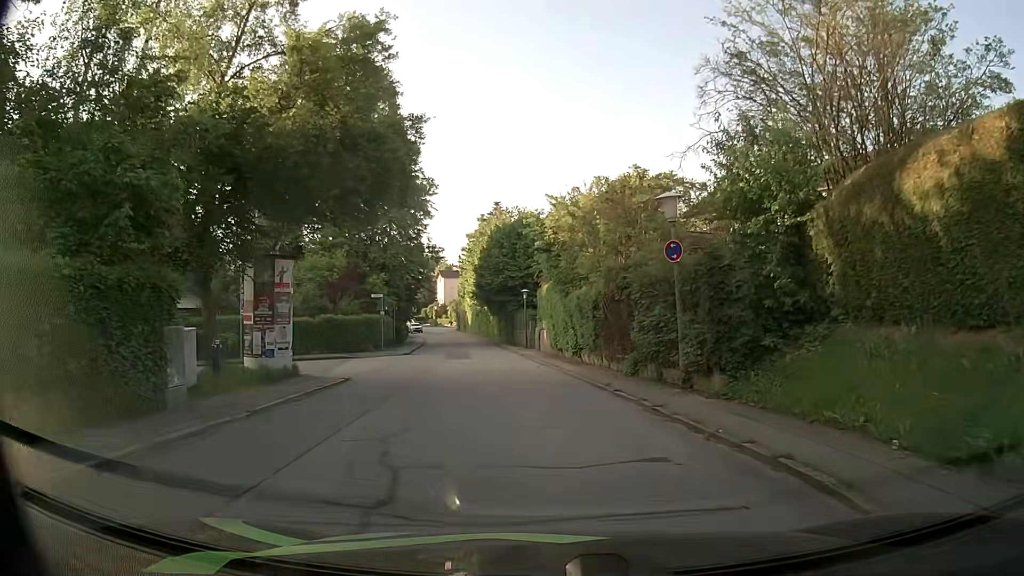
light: Day
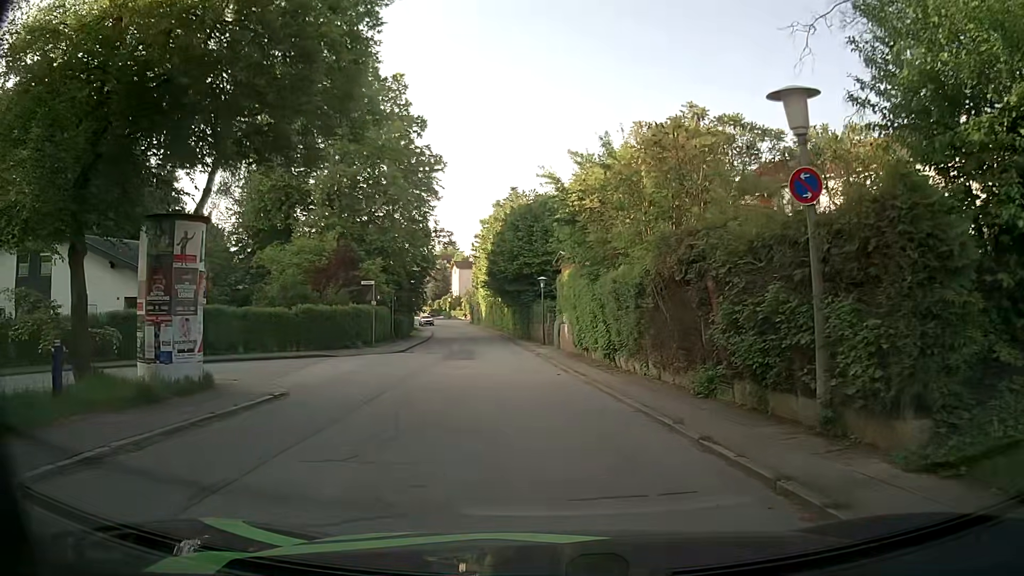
(0.0, +6.0) m; -3°
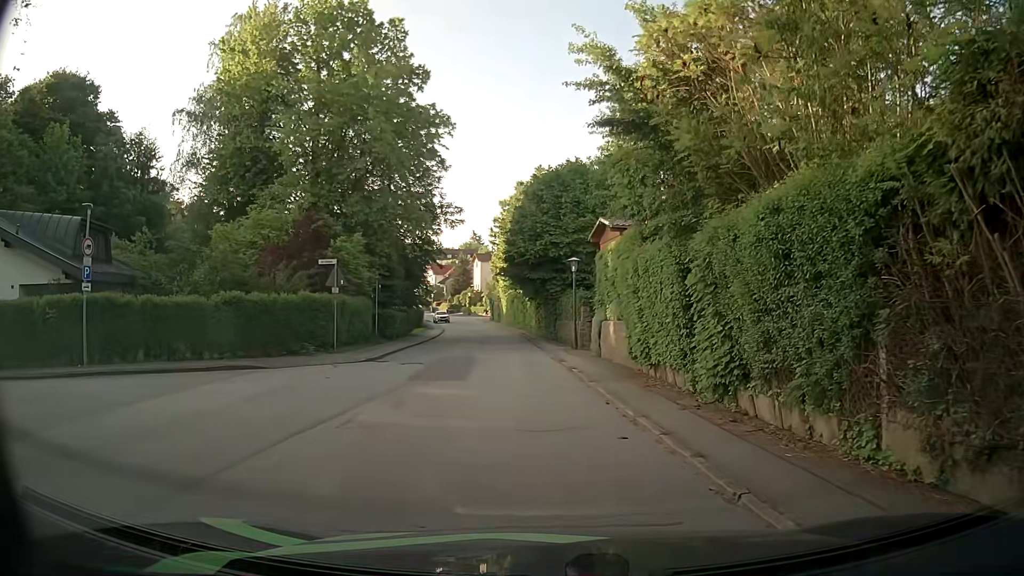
(+0.1, +10.0) m; -1°
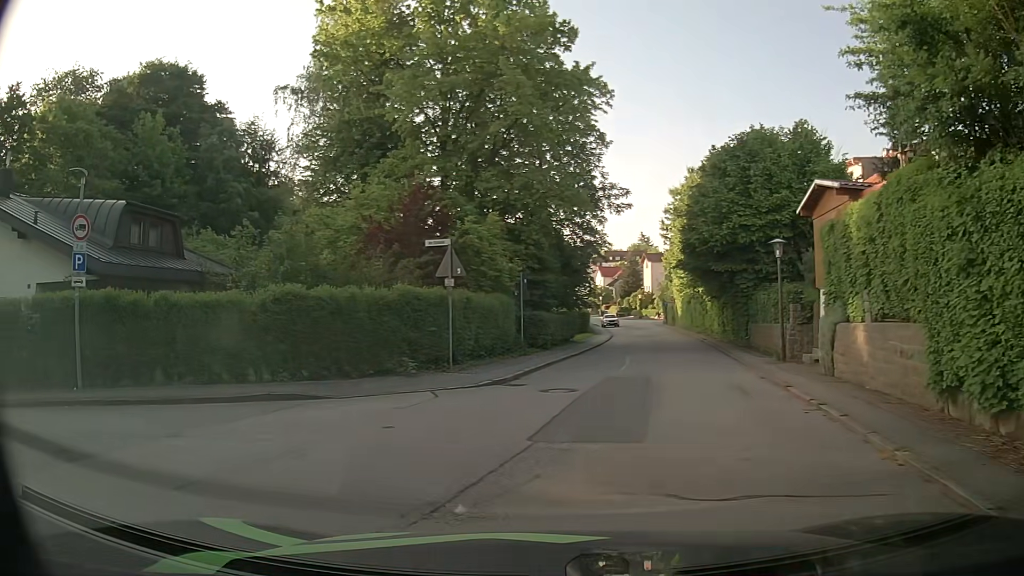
(-0.4, +7.2) m; -17°
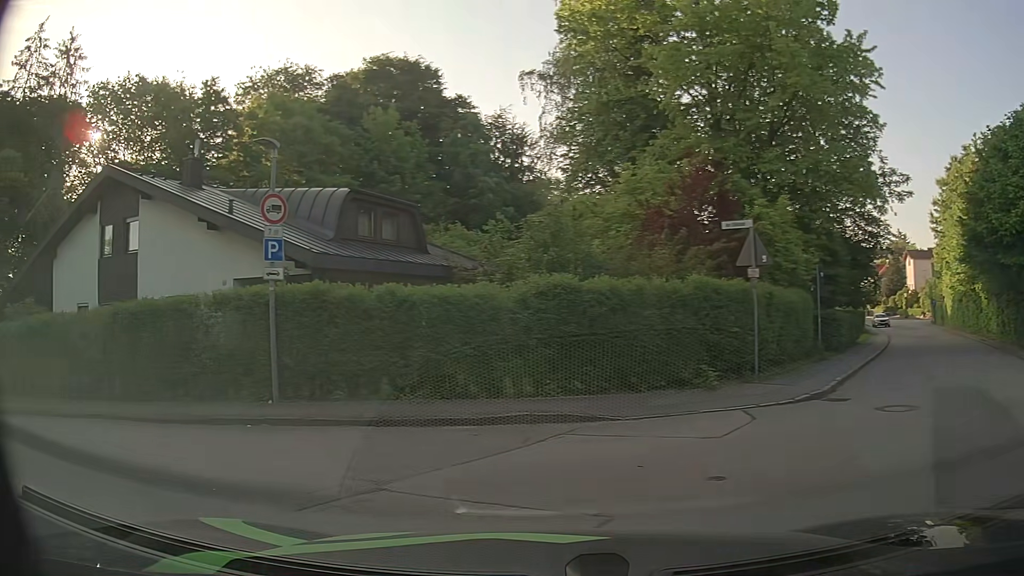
(-0.4, +3.1) m; -19°
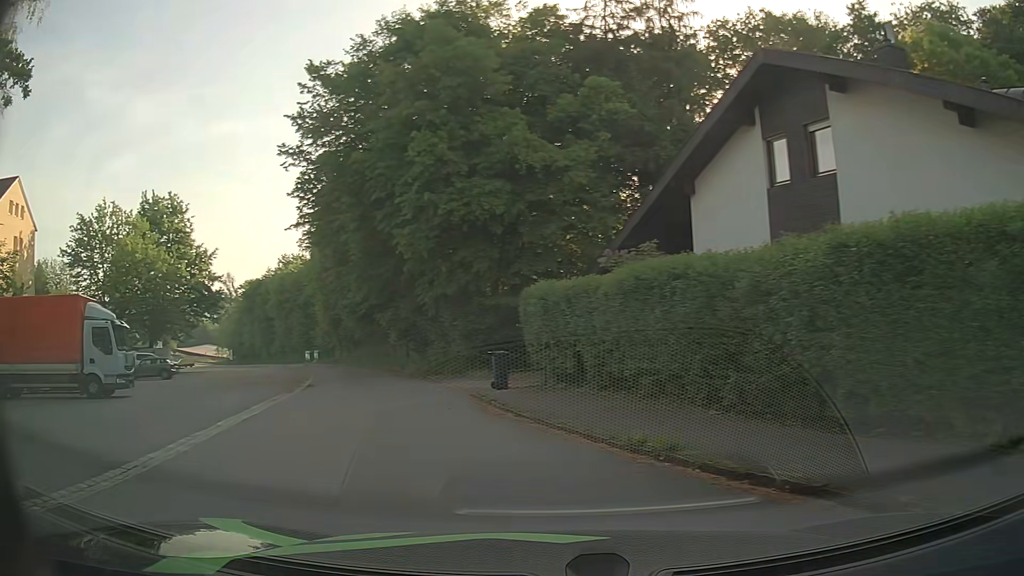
(-4.0, +7.3) m; -56°
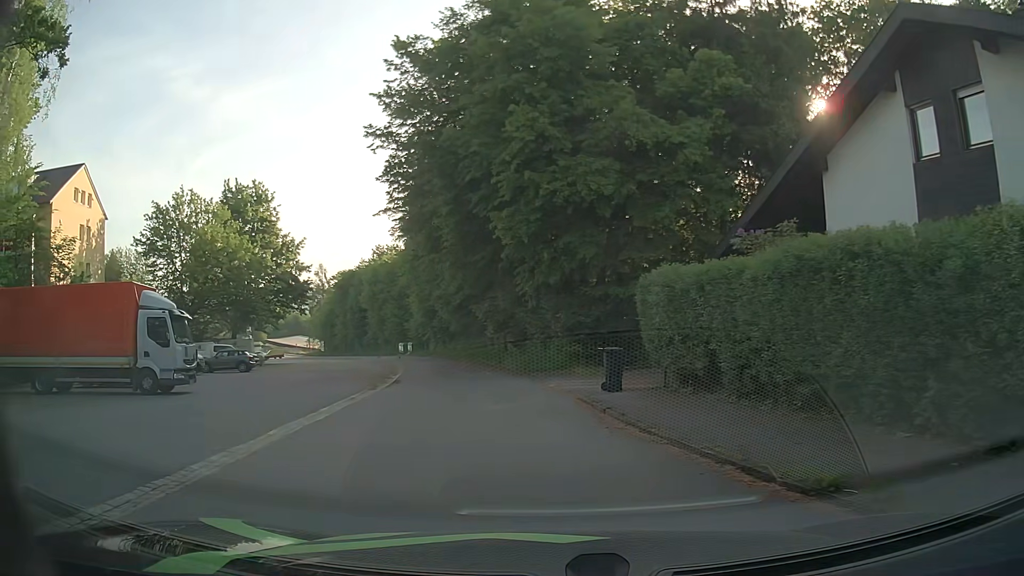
(-0.2, +2.3) m; -9°
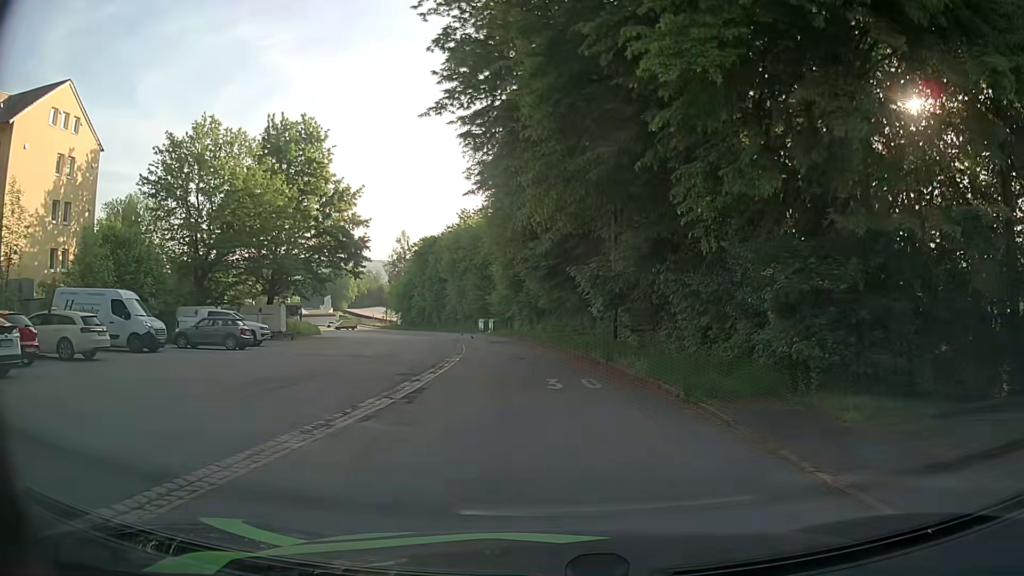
(-1.4, +13.8) m; -8°
(0, +10) (0, +20) (-1, +30) (-2, +40) (-3, +50) (-4, +60) (-6, +70) (-9, +79) (-12, +89) (-15, +98) m
